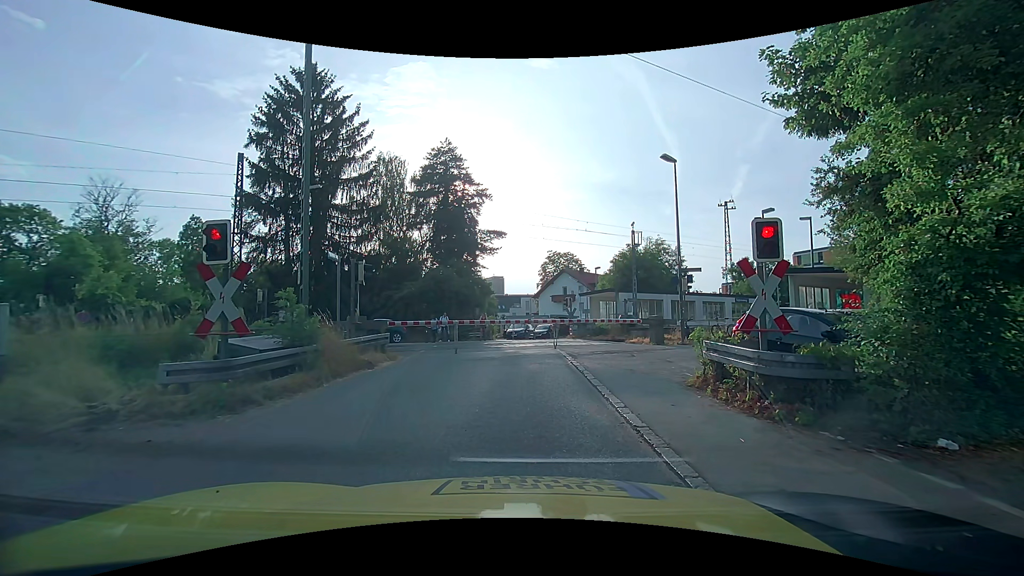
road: unclassified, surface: asphalt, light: Day
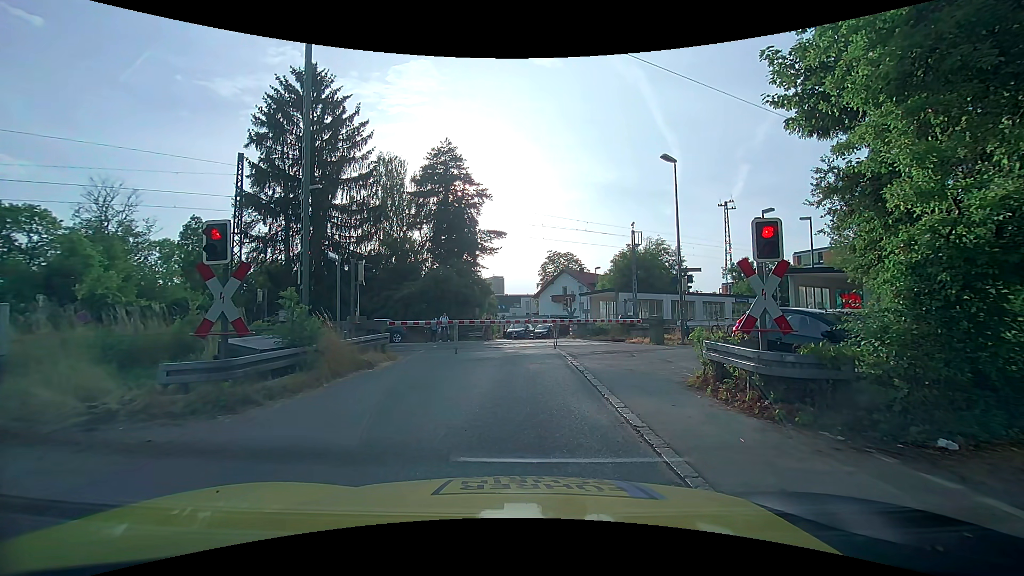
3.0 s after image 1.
(0.0, 0.0) m; 0°
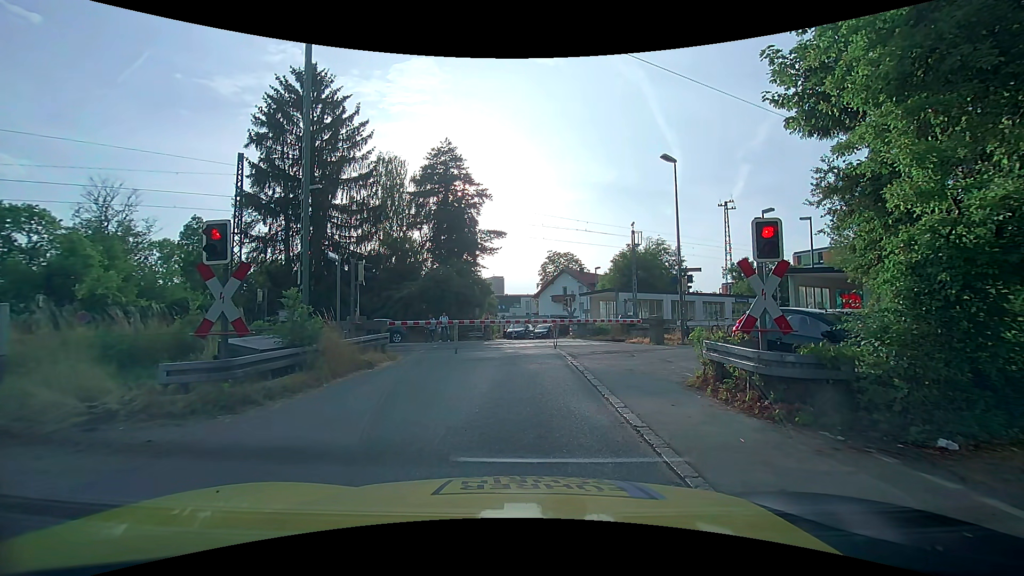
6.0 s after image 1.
(0.0, 0.0) m; 0°
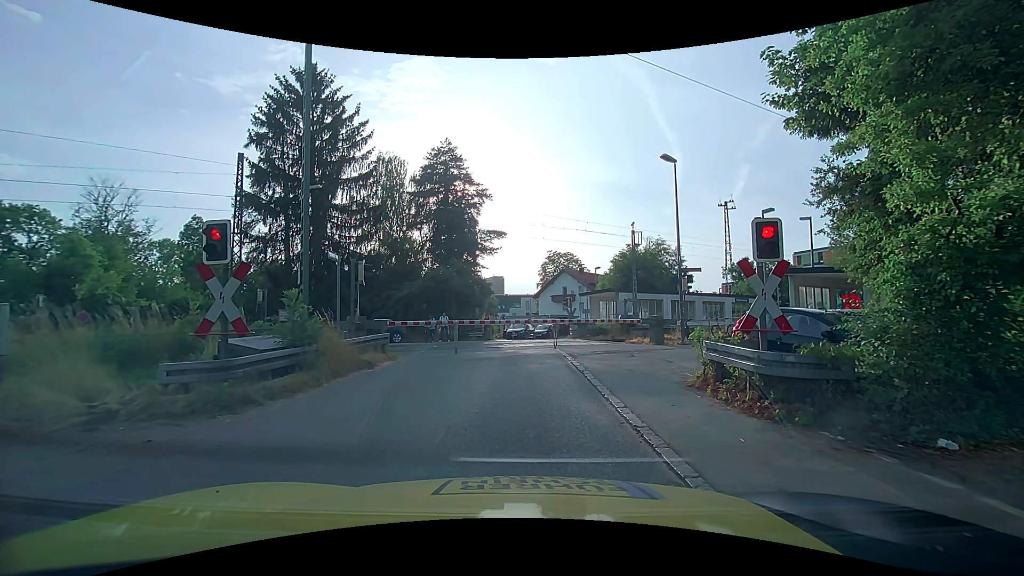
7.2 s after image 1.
(0.0, 0.0) m; 0°
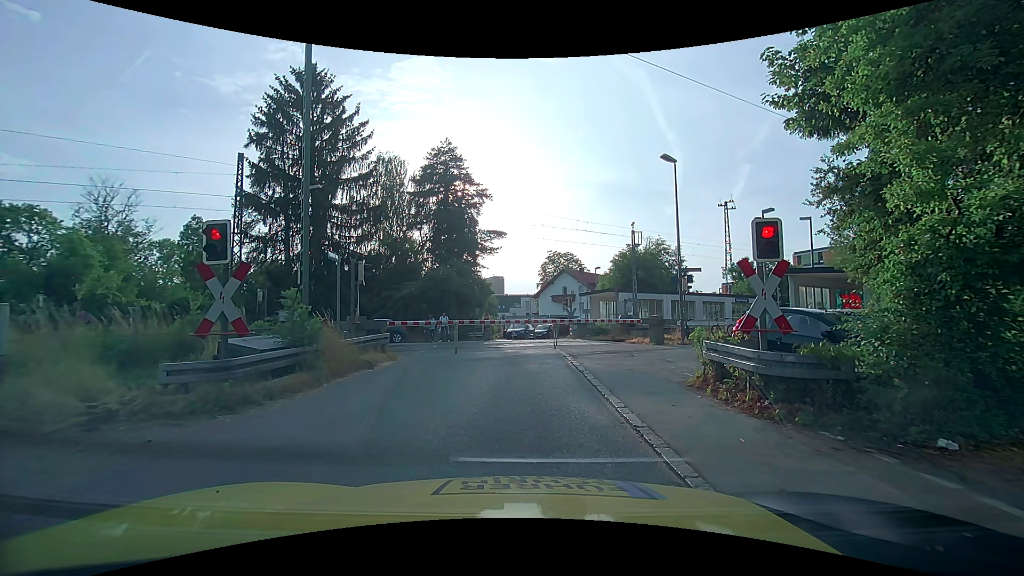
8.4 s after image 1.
(0.0, 0.0) m; 0°
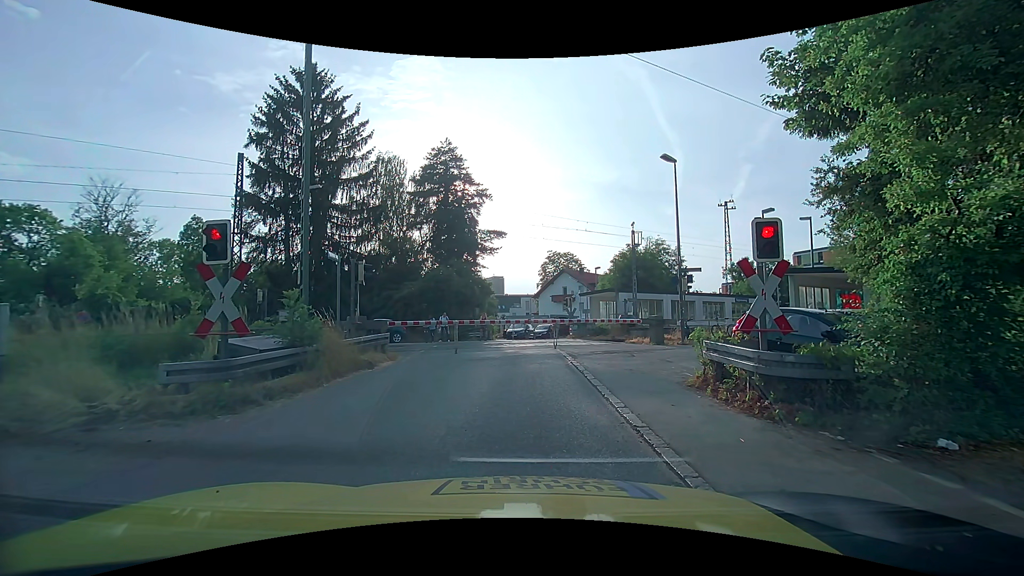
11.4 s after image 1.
(0.0, 0.0) m; 0°
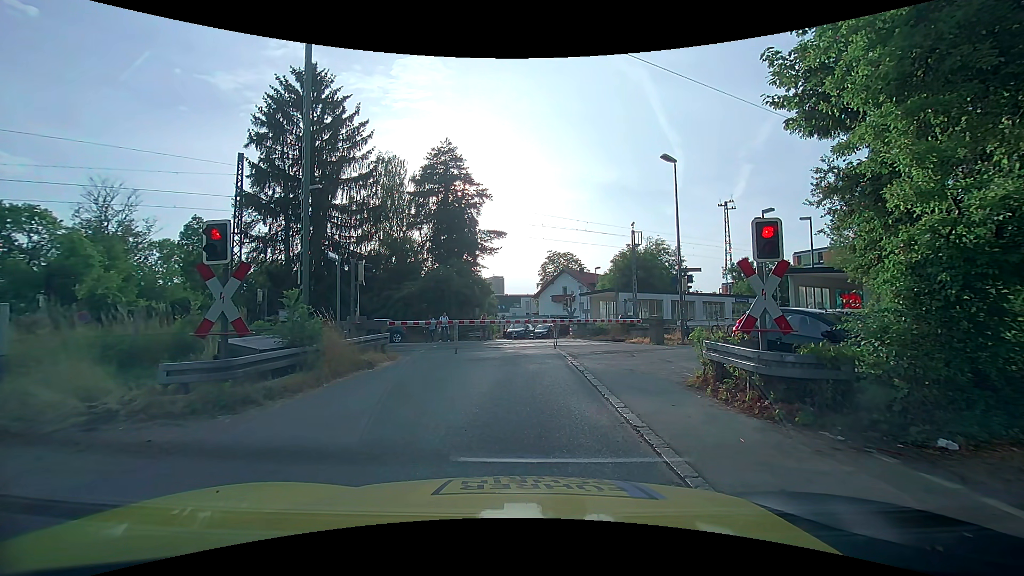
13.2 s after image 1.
(0.0, 0.0) m; 0°
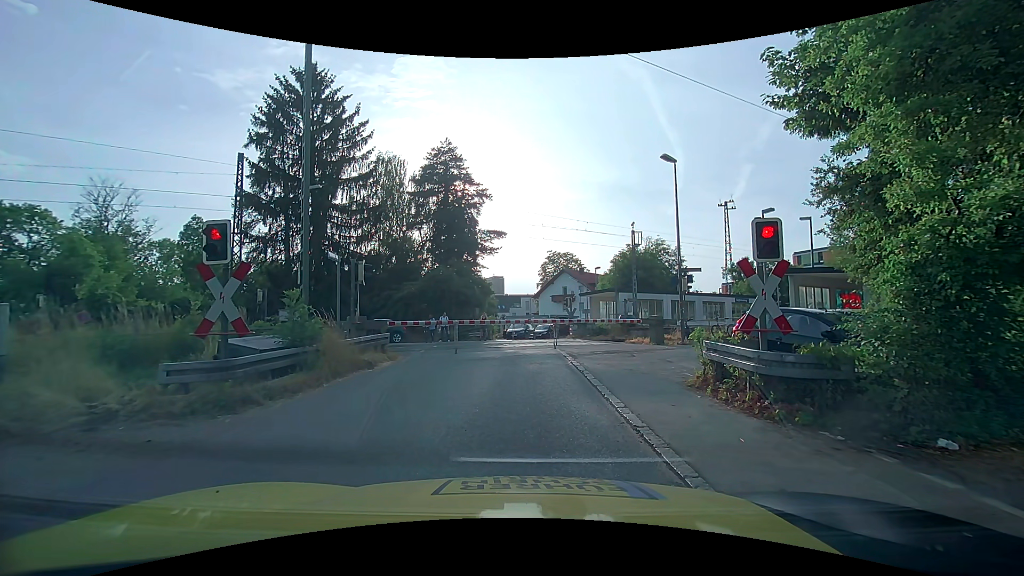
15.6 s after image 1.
(0.0, 0.0) m; 0°
